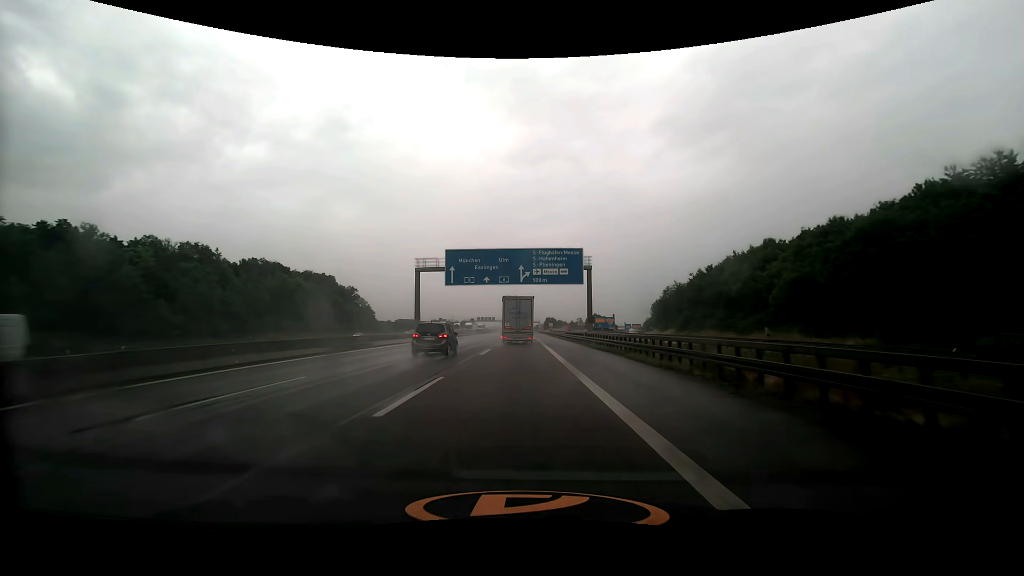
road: motorway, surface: asphalt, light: Day
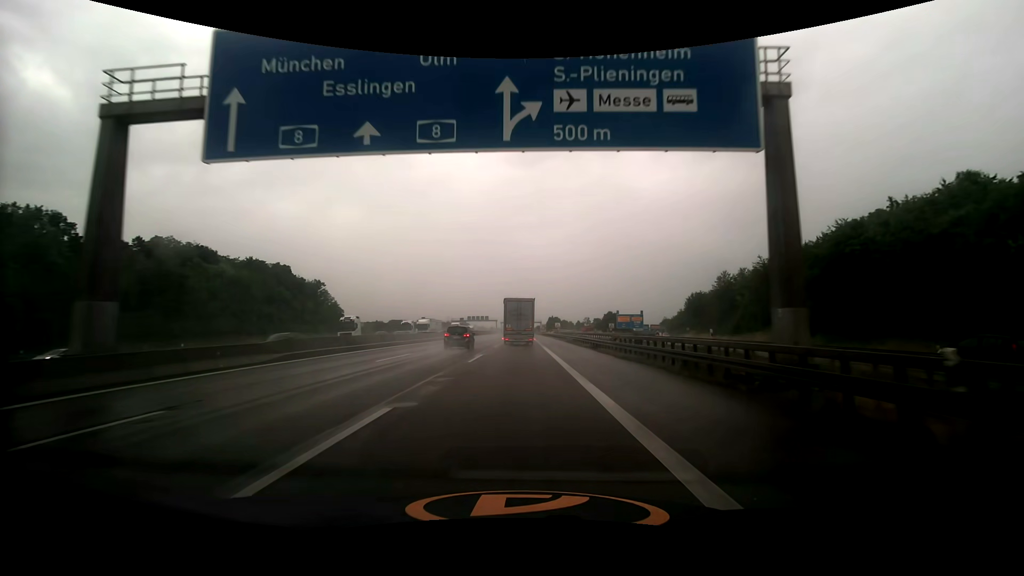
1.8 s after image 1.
(0.0, +41.3) m; 0°
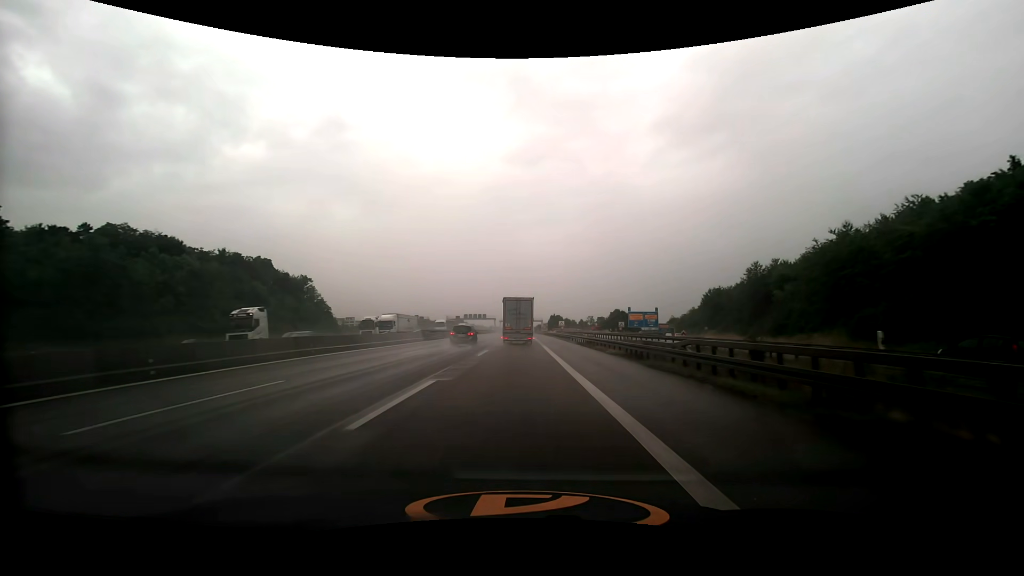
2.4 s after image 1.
(0.0, +13.8) m; 0°
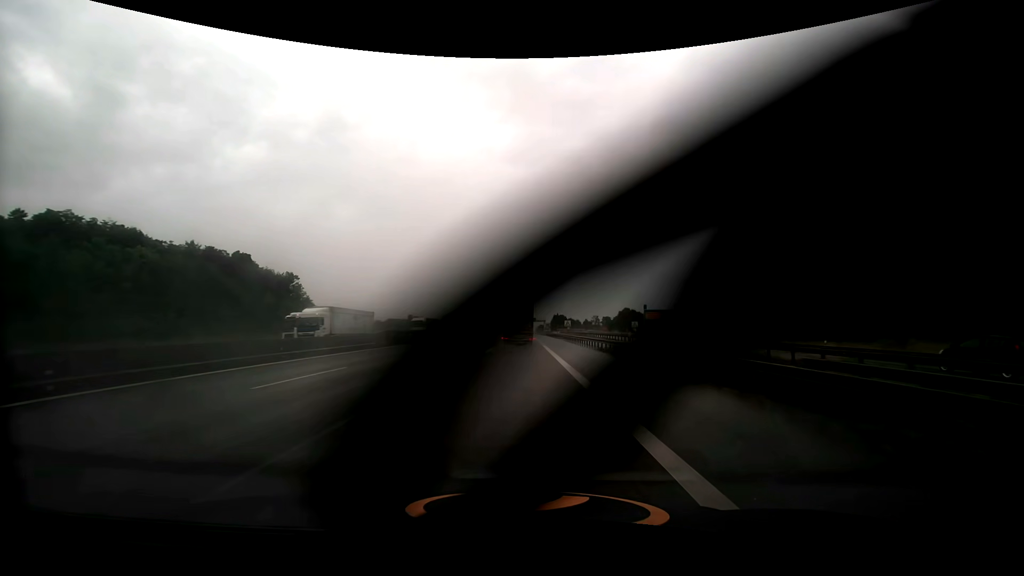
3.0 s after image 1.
(-0.1, +13.7) m; -1°
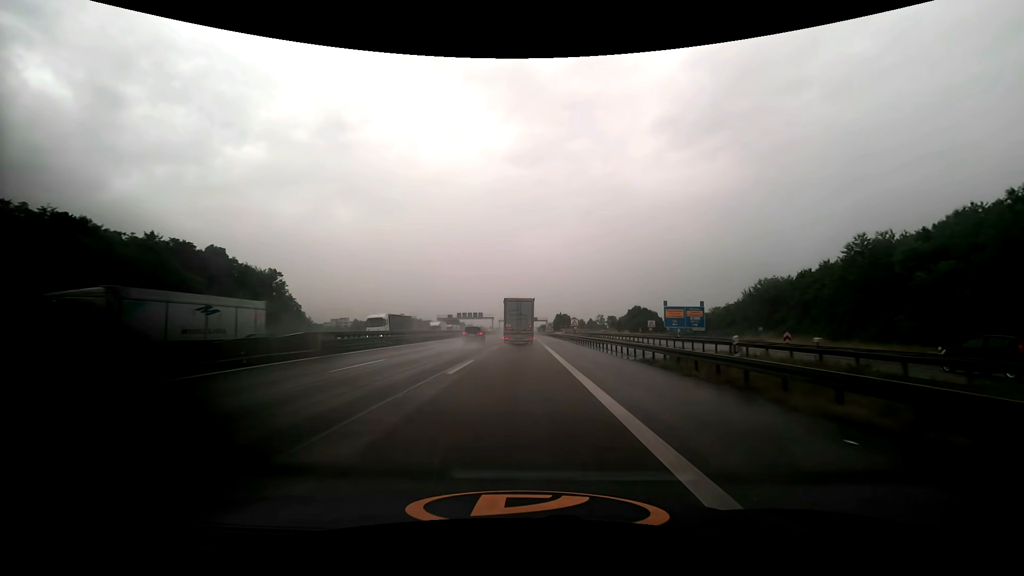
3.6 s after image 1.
(0.0, +13.7) m; 0°
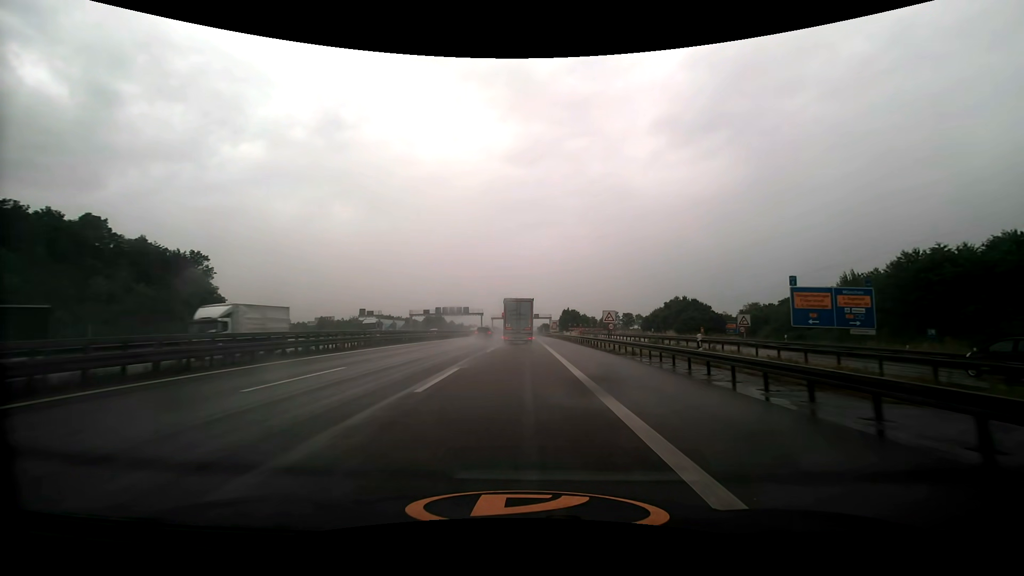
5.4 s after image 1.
(0.0, +41.0) m; 0°
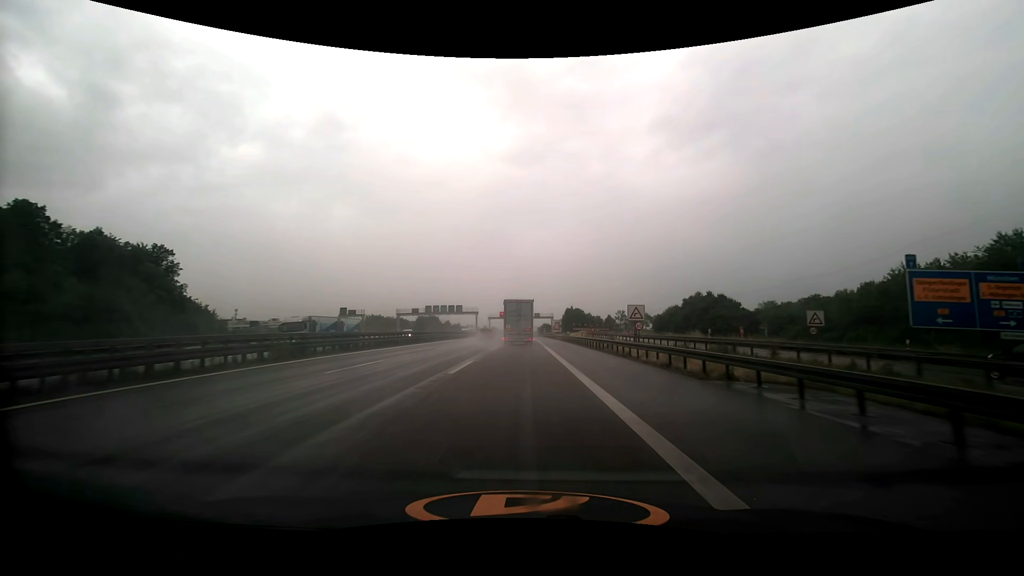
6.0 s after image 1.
(0.0, +13.6) m; 0°
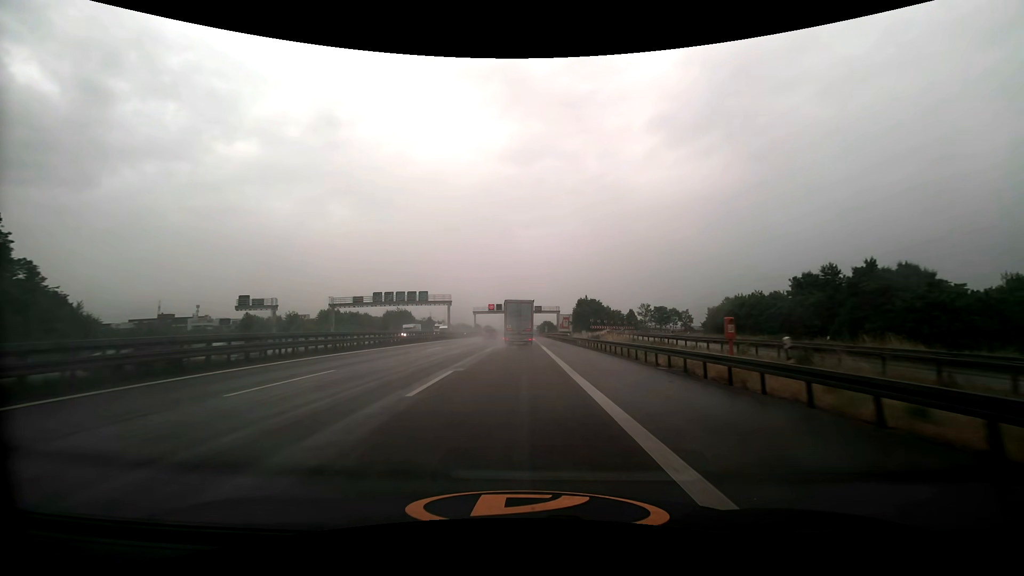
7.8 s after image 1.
(0.0, +41.1) m; 0°
(0, +10) (0, +20) (0, +30) (0, +40) (0, +50) (0, +60) (0, +70) (0, +80) (0, +90) (0, +100) m
